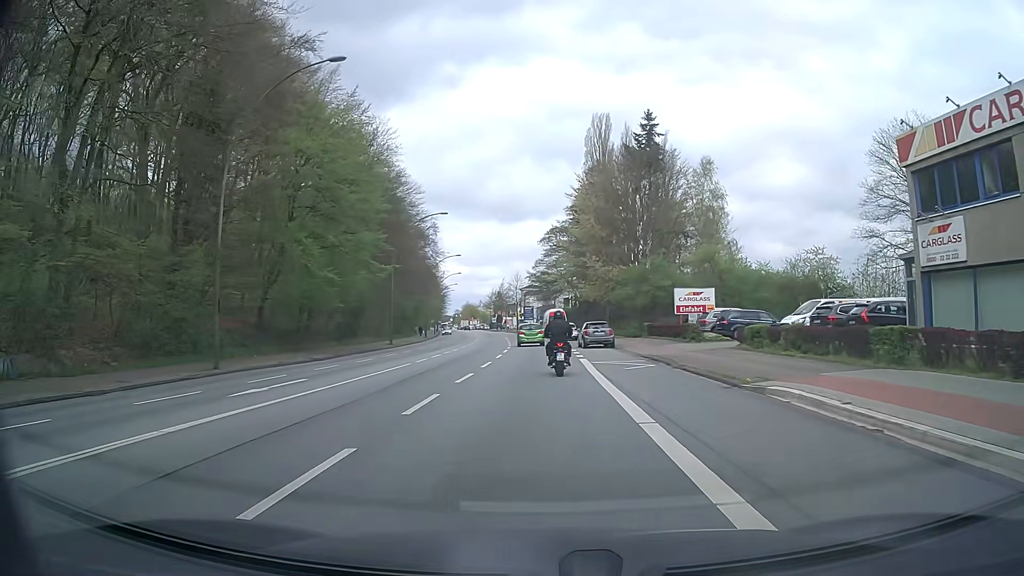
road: primary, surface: asphalt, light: Day
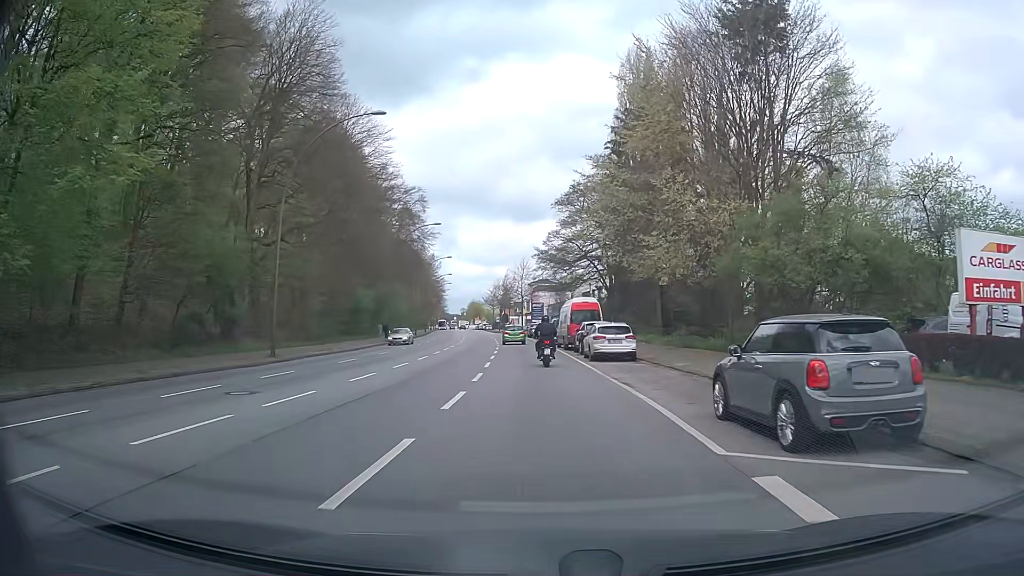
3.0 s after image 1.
(0.0, +29.5) m; 0°
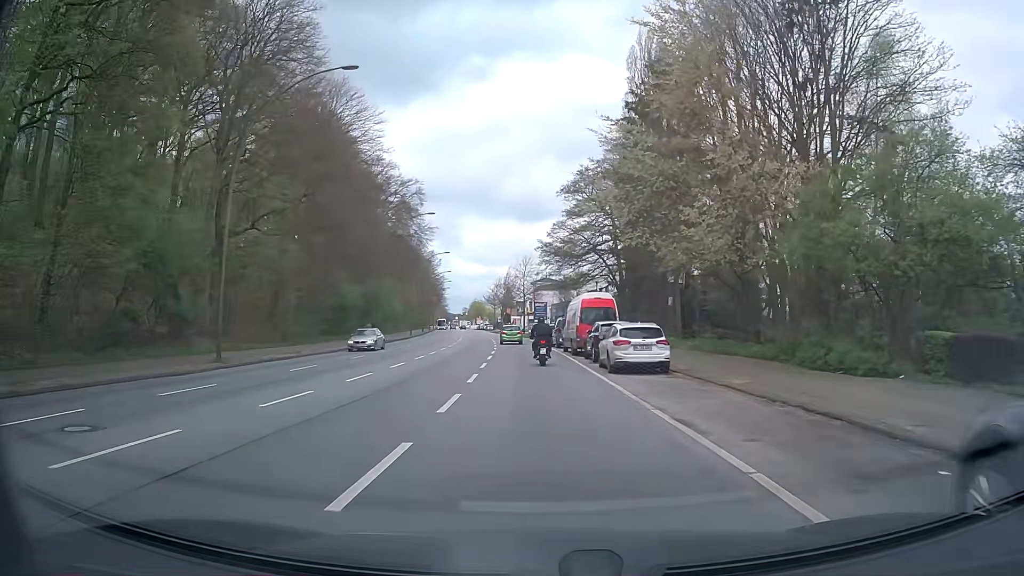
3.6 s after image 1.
(0.0, +6.2) m; 0°
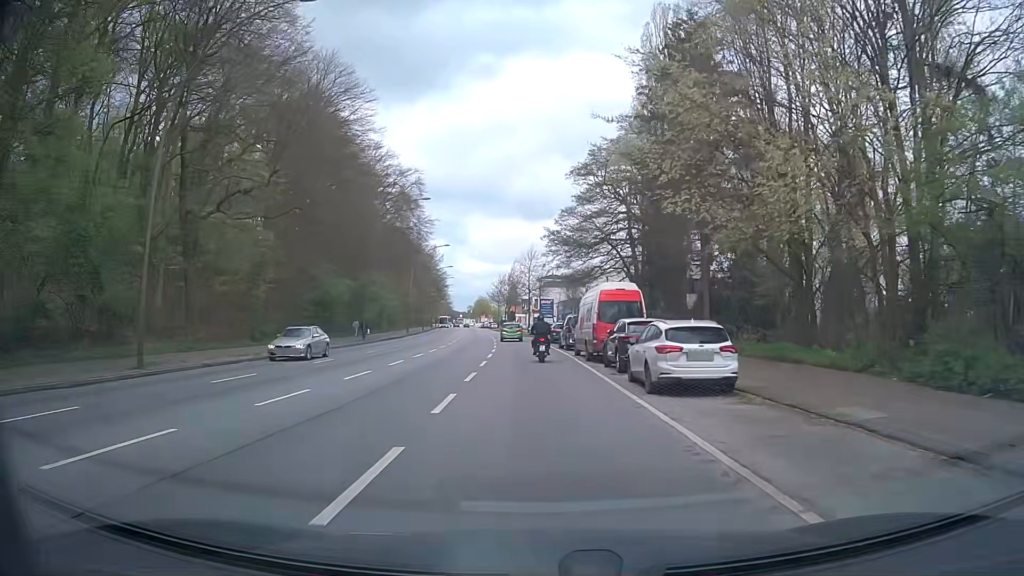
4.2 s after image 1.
(0.0, +6.3) m; -1°
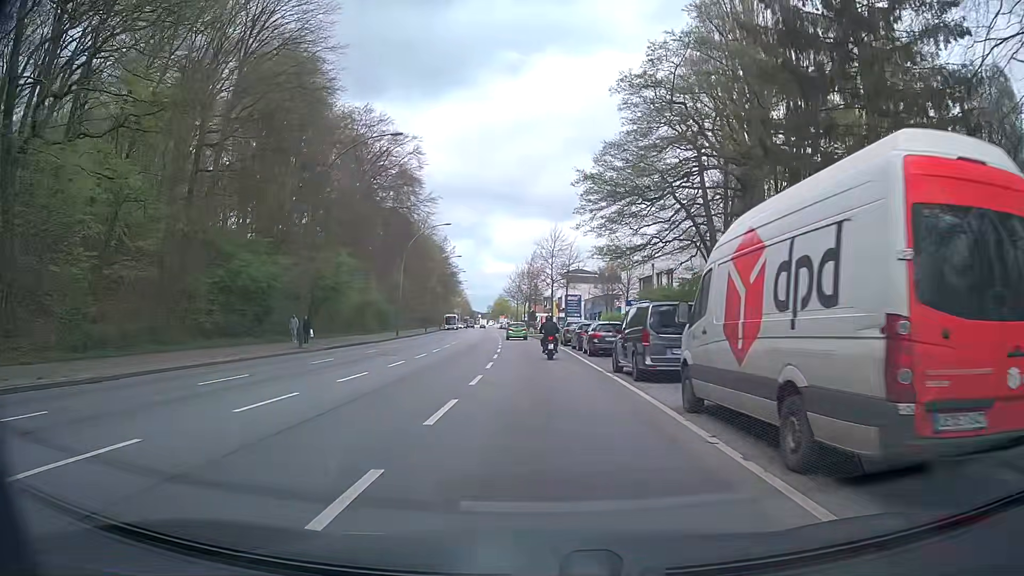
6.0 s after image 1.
(-0.3, +19.5) m; -2°
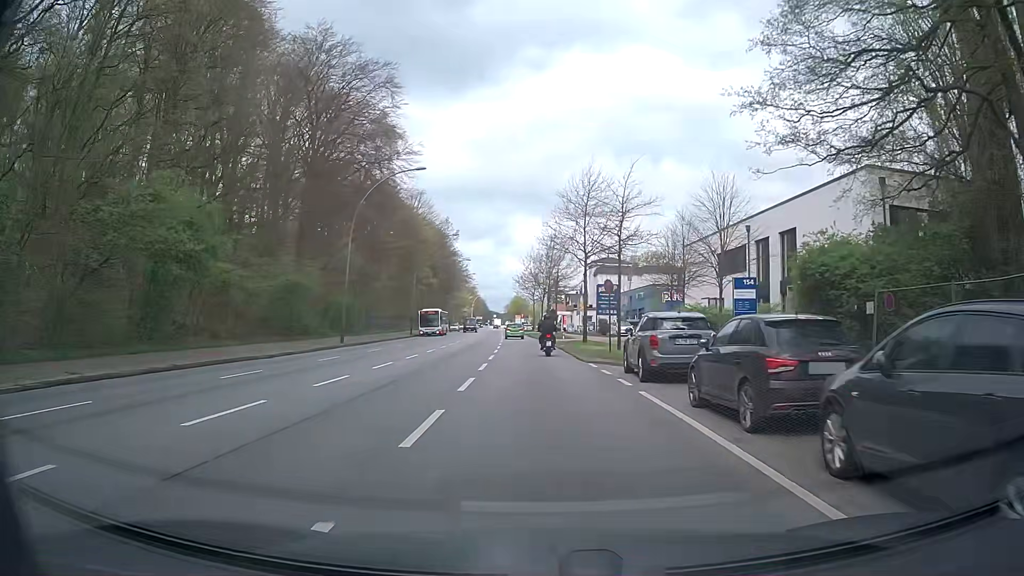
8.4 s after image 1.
(-0.1, +25.9) m; -1°
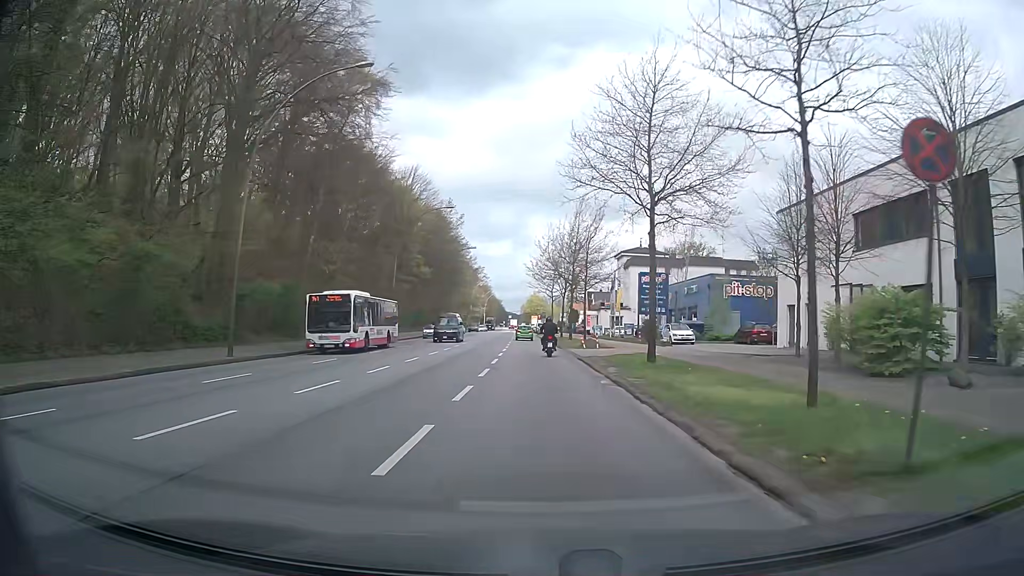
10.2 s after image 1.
(-0.5, +19.4) m; -2°
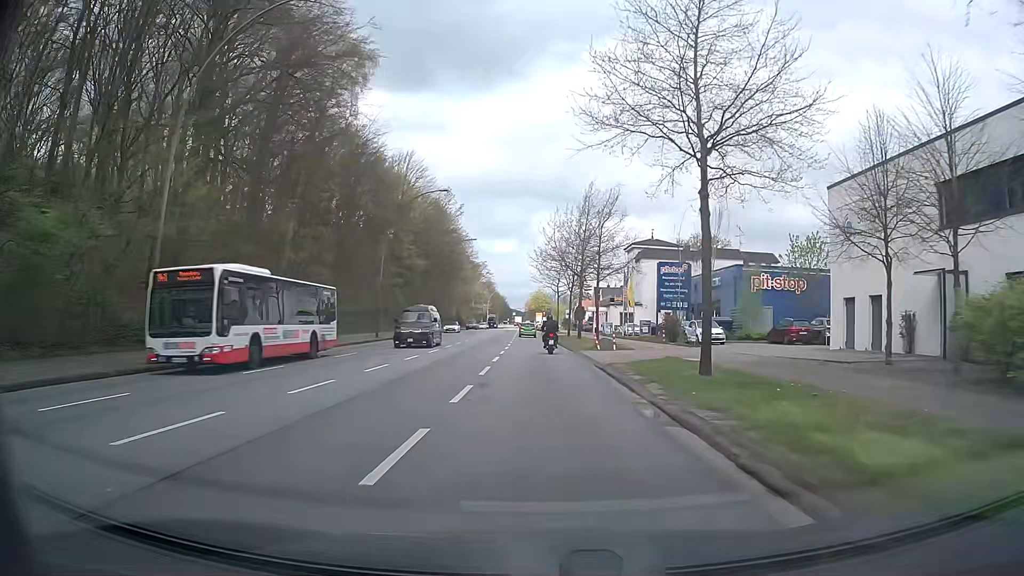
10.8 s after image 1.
(0.0, +6.6) m; 0°
(0, +10) (0, +20) (0, +30) (-1, +40) (-1, +50) (-1, +60) (-1, +70) (-2, +80) (-2, +90) (-2, +100) m
